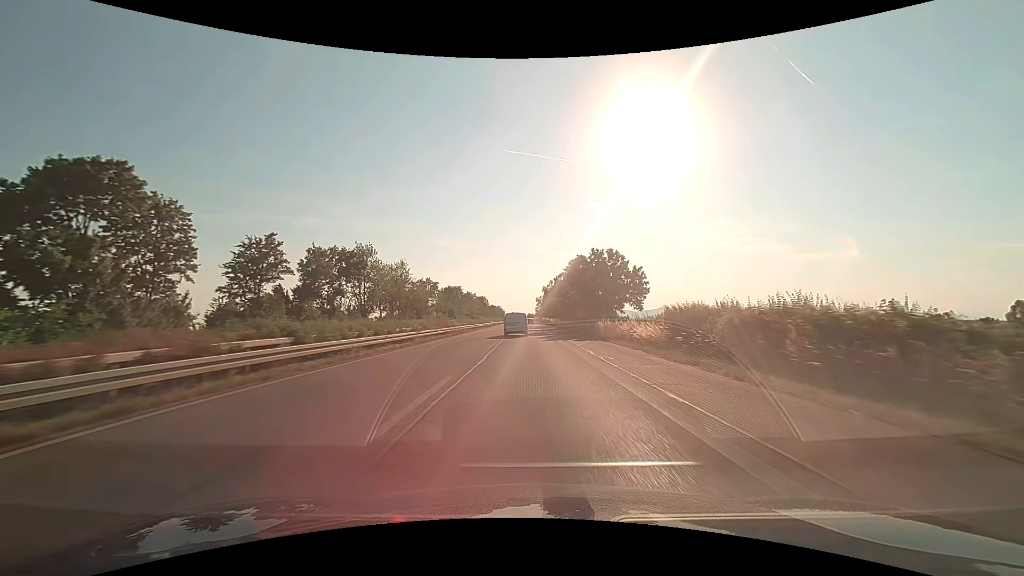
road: trunk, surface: asphalt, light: Day
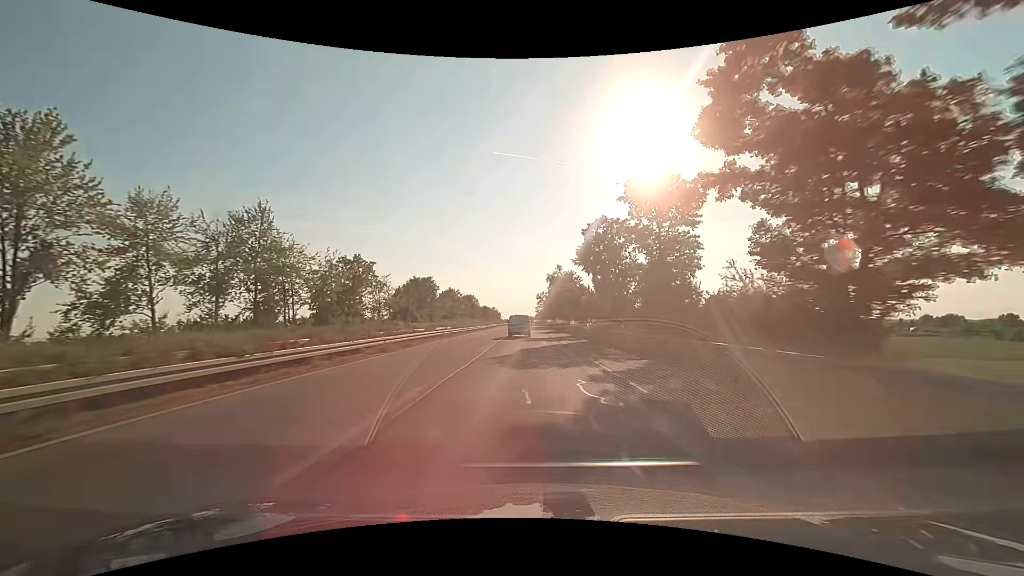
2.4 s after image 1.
(+0.2, +55.7) m; 0°
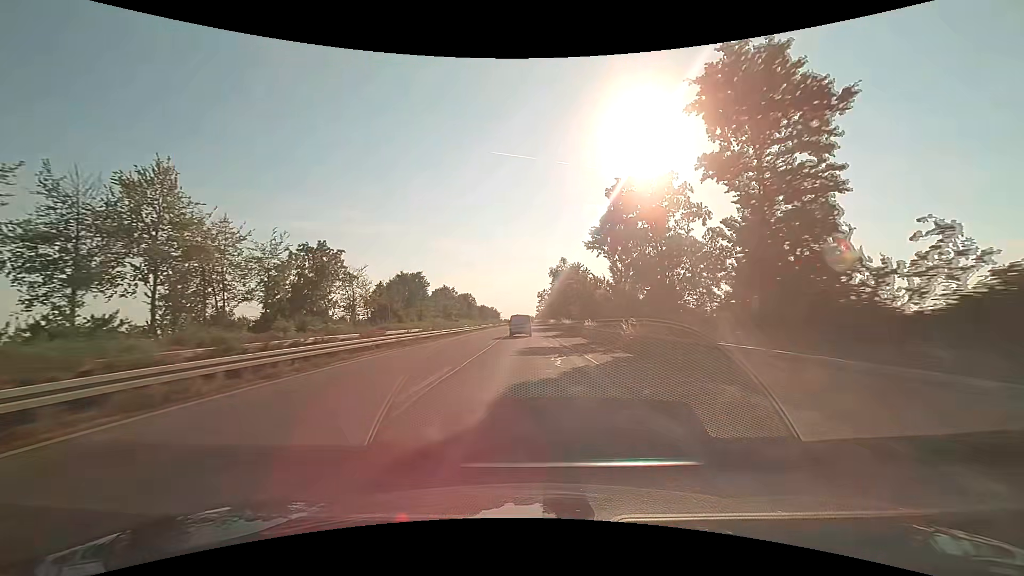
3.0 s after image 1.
(0.0, +13.9) m; 0°
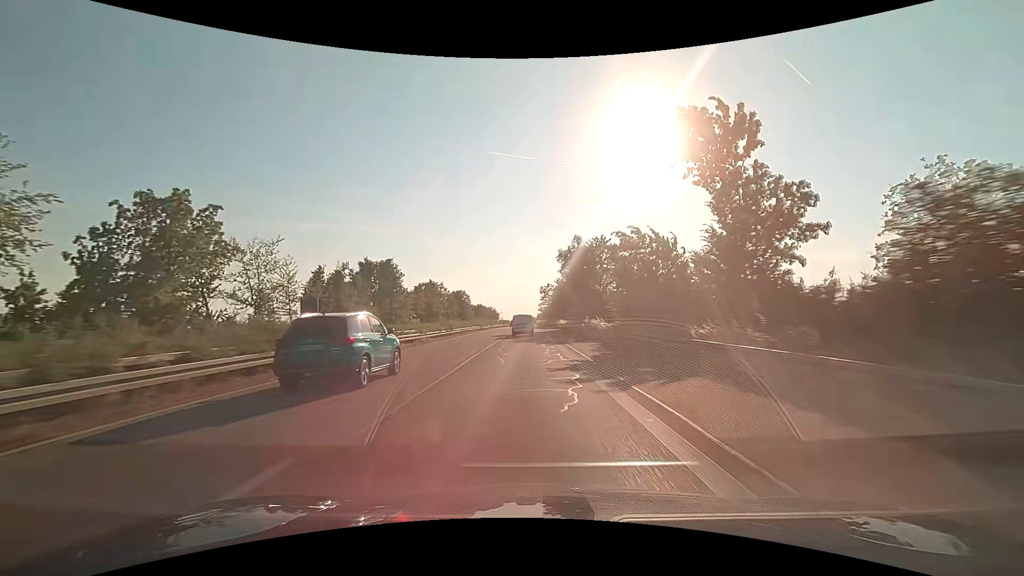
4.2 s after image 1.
(0.0, +27.9) m; 0°
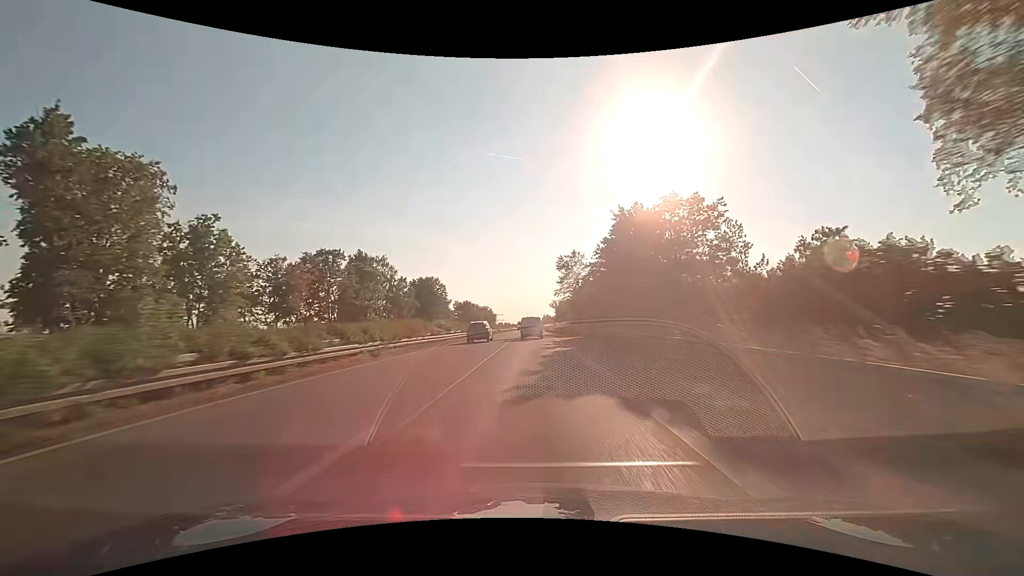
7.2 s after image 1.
(-0.6, +70.6) m; -1°
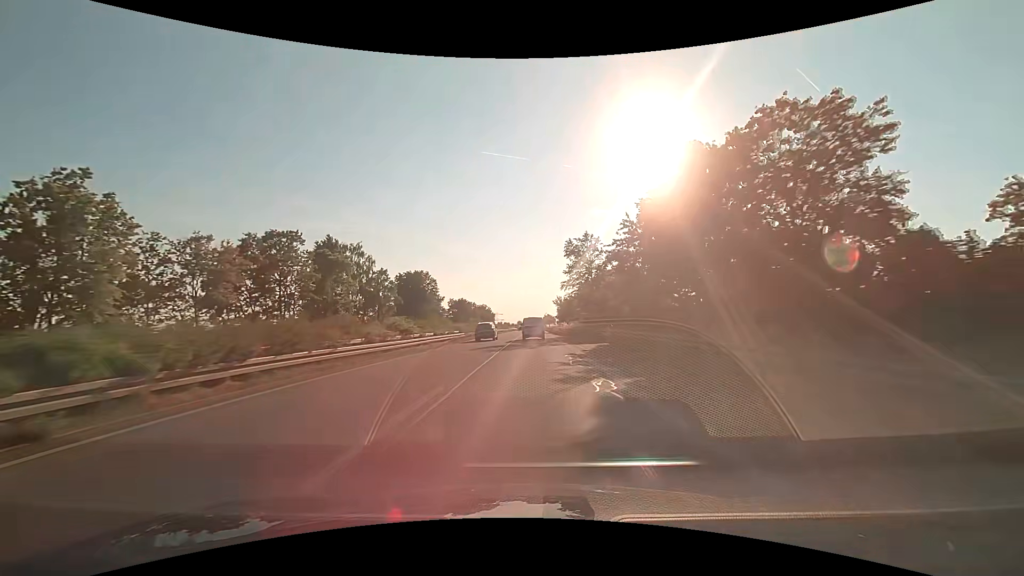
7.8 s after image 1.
(+0.1, +14.3) m; 0°
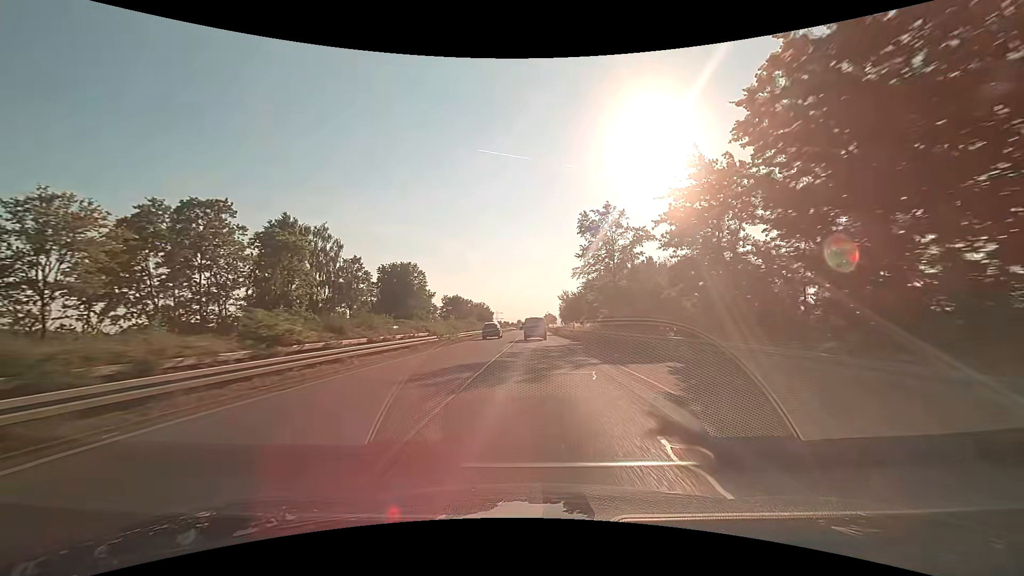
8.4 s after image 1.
(0.0, +14.4) m; 0°
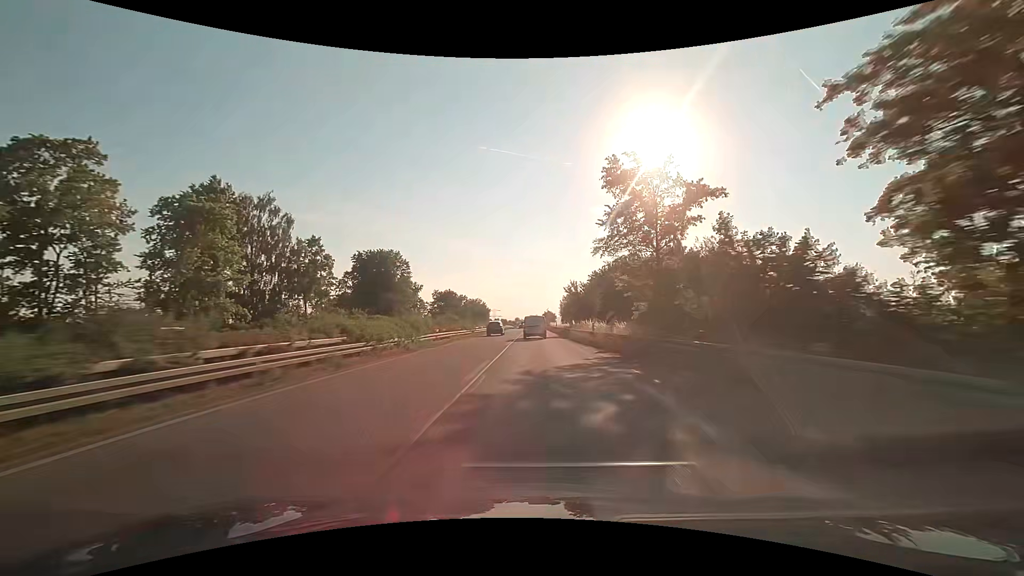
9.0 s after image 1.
(0.0, +14.4) m; 0°
(0, +10) (0, +20) (0, +30) (0, +40) (+1, +50) (+1, +60) (+1, +70) (+1, +80) (+1, +90) (+1, +100) m
